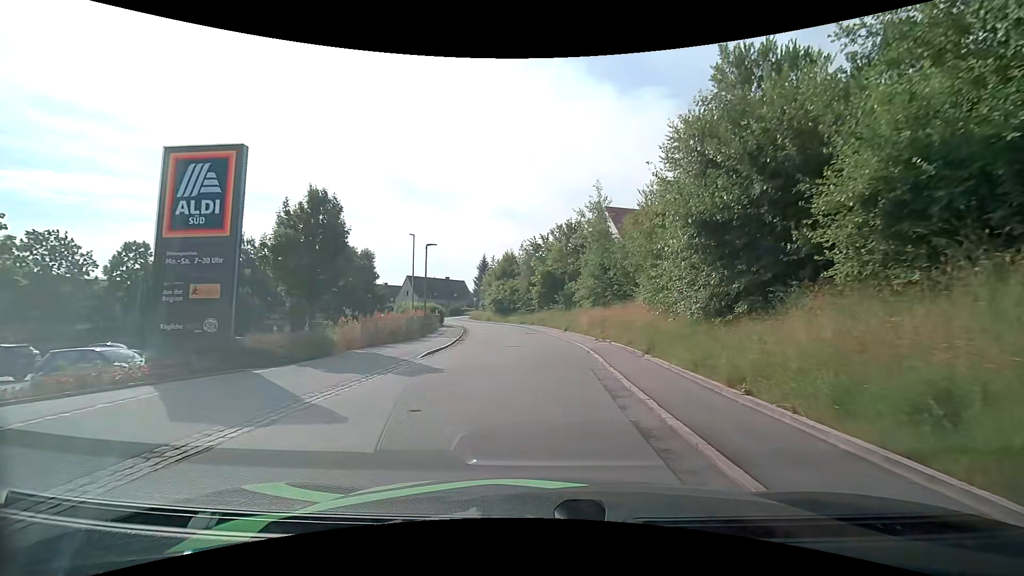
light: Day
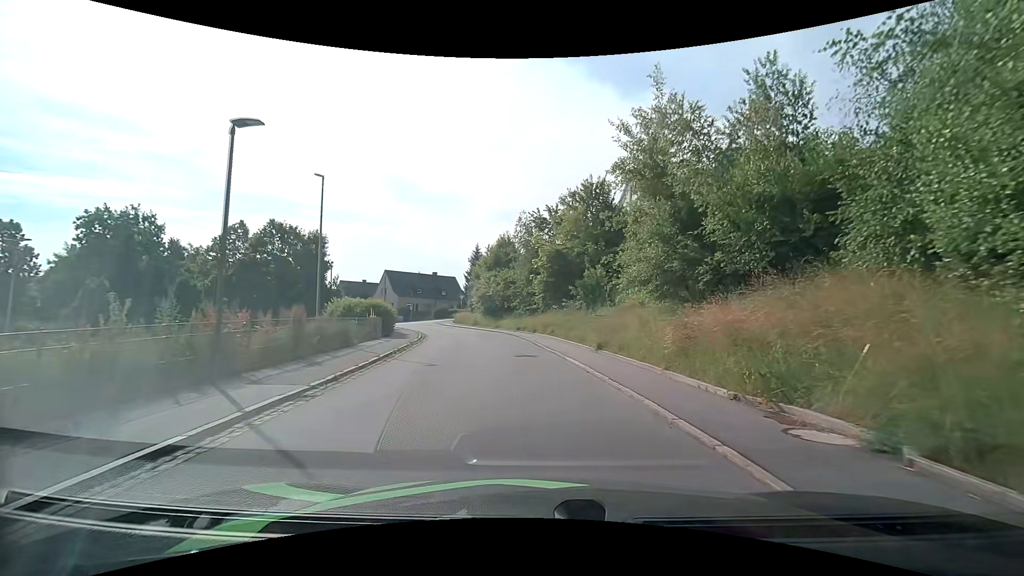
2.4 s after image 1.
(-0.1, +17.6) m; -1°
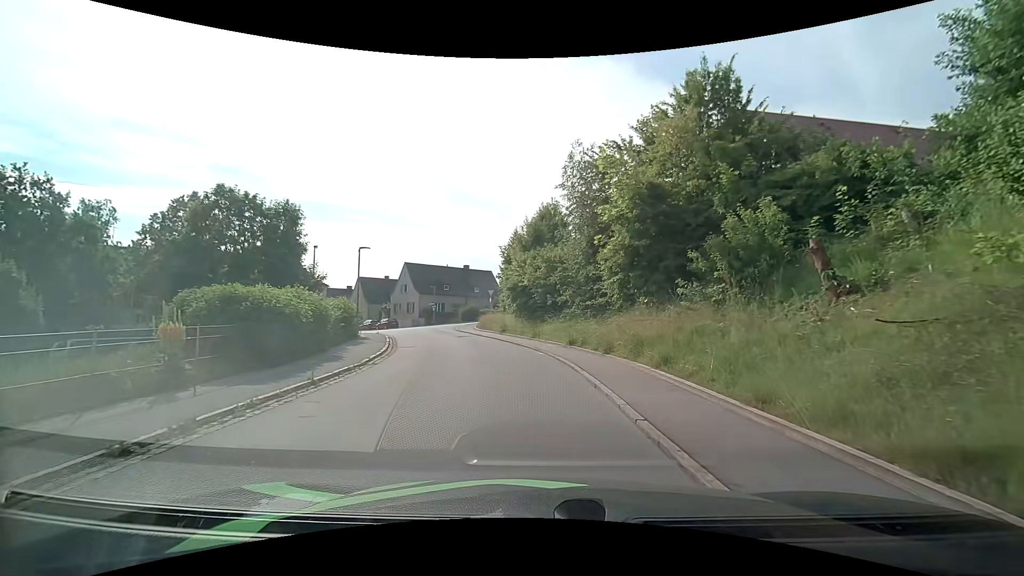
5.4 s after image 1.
(-0.7, +16.7) m; -7°
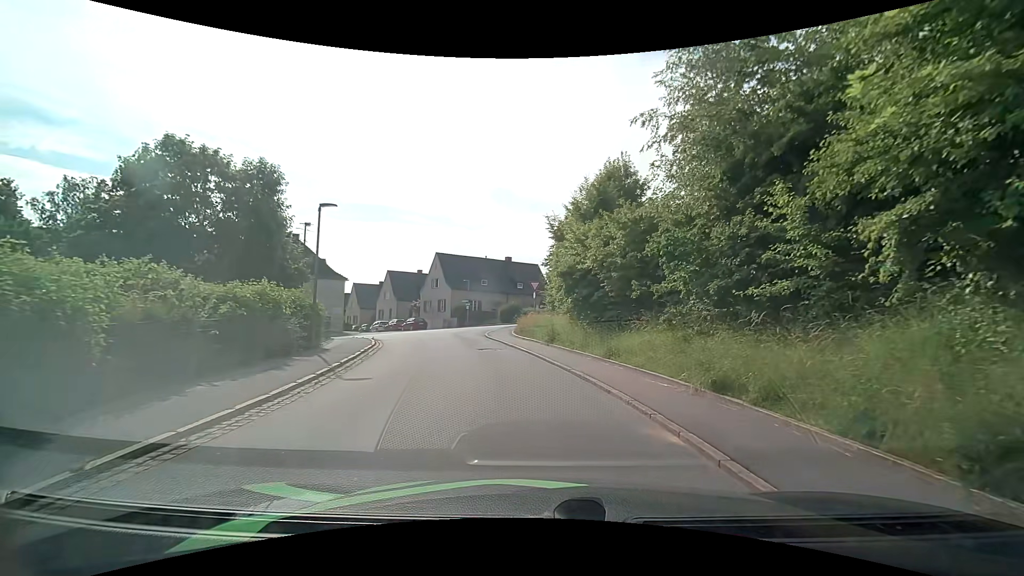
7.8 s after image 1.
(-0.5, +11.4) m; -4°
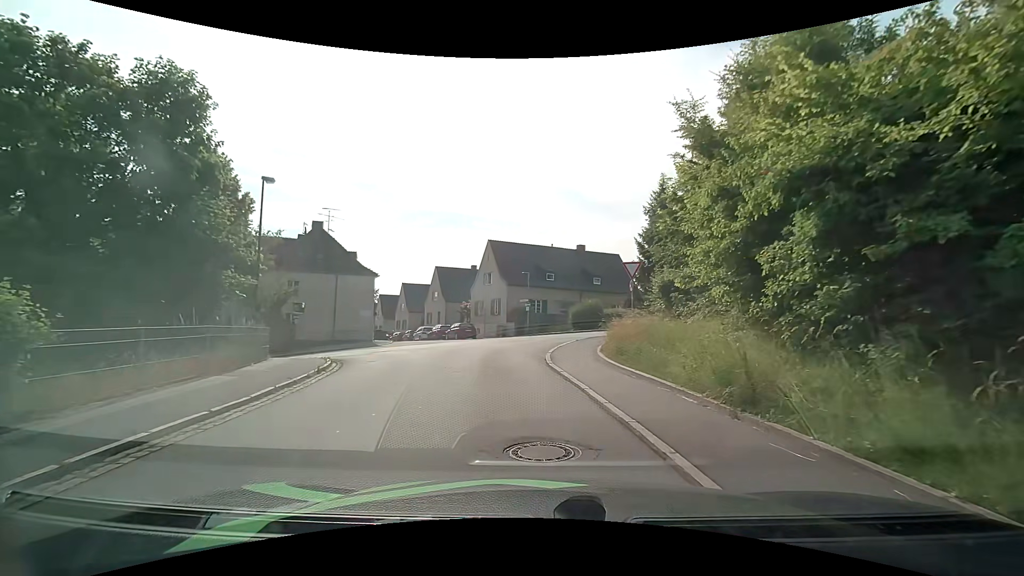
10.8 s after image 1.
(-0.9, +13.6) m; -8°
